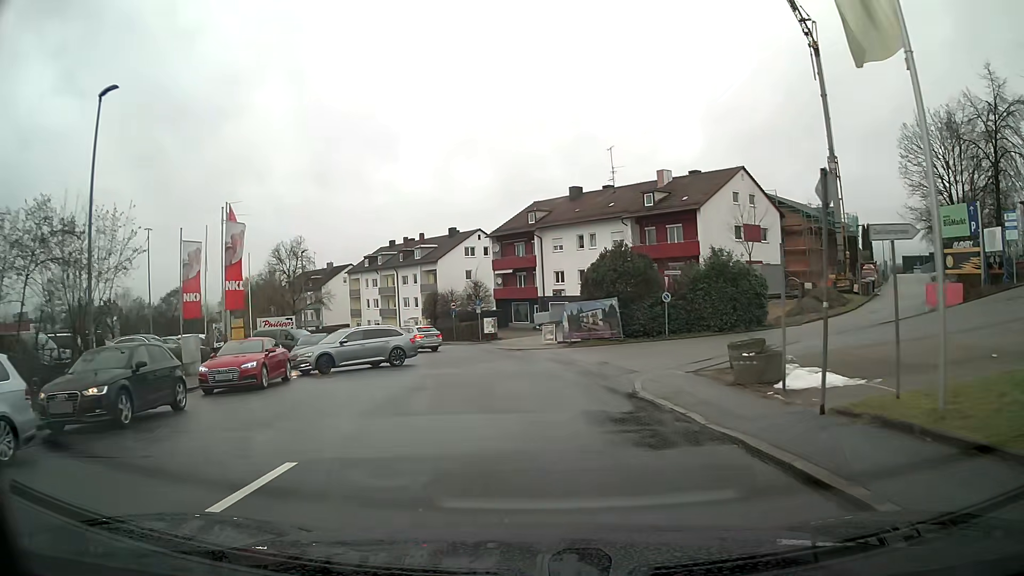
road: residential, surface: asphalt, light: Day
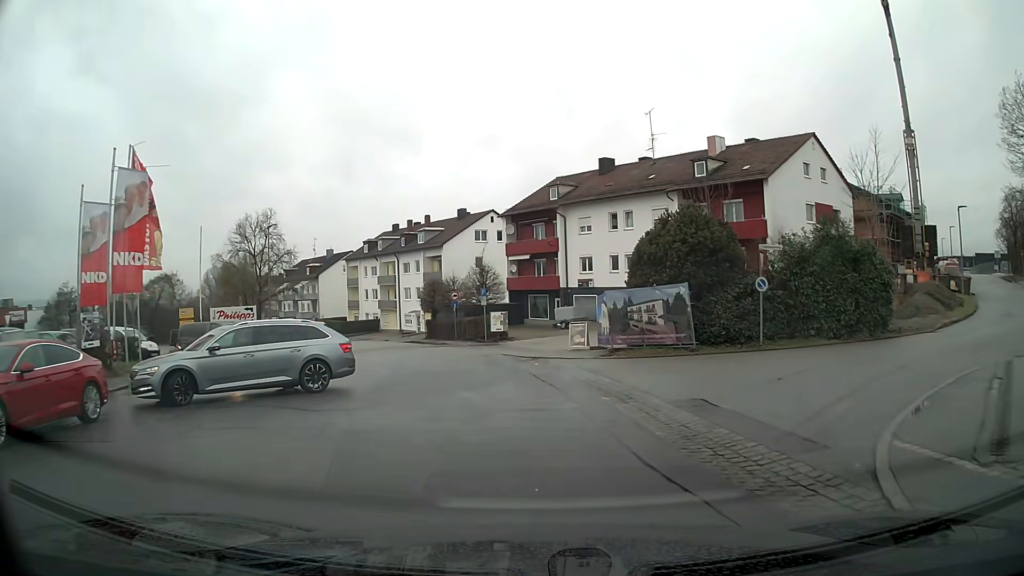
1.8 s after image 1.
(-0.1, +10.8) m; -1°
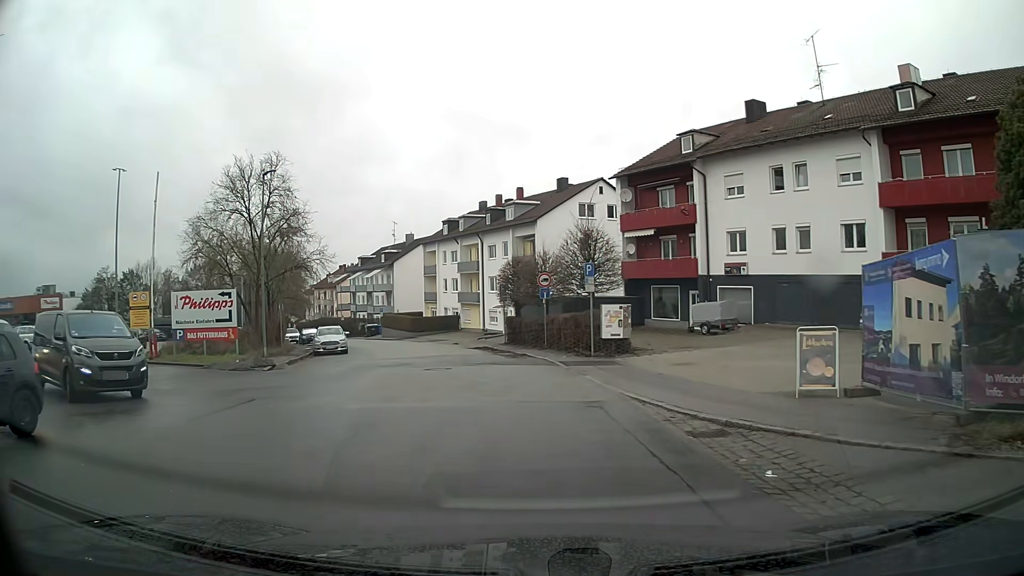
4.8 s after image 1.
(-1.1, +15.2) m; -10°
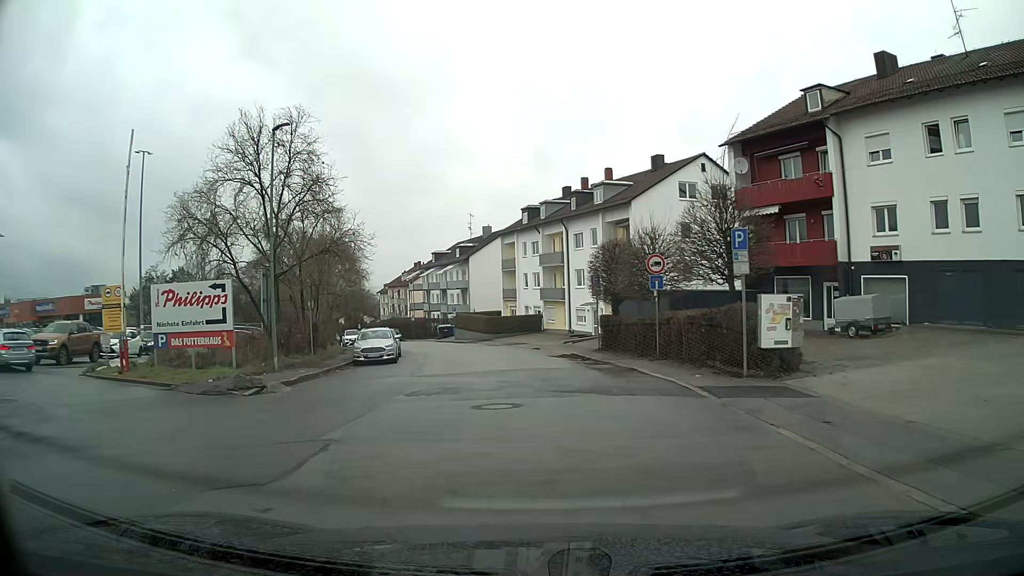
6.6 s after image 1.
(-0.5, +7.7) m; -8°
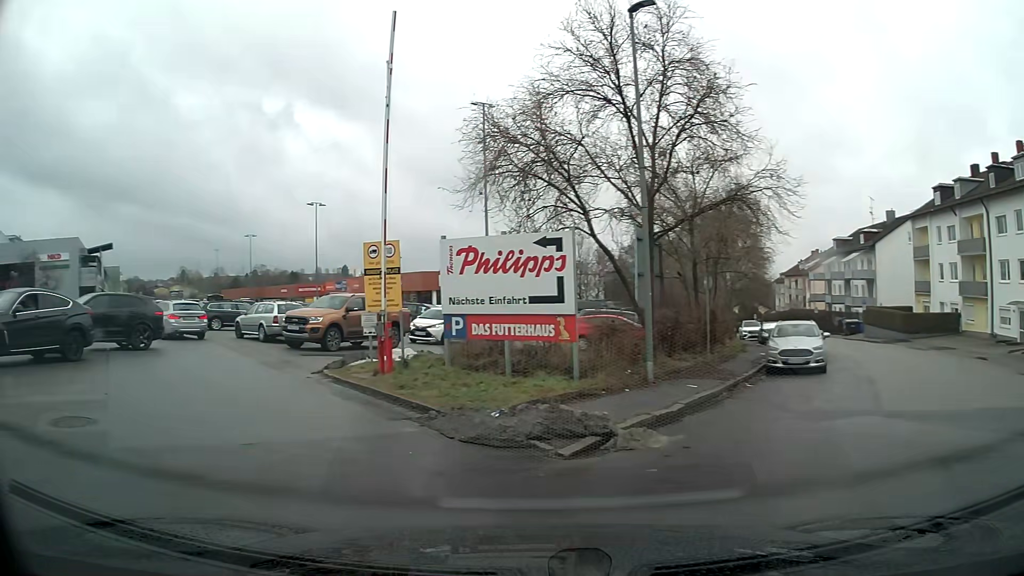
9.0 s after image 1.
(-2.1, +8.1) m; -35°
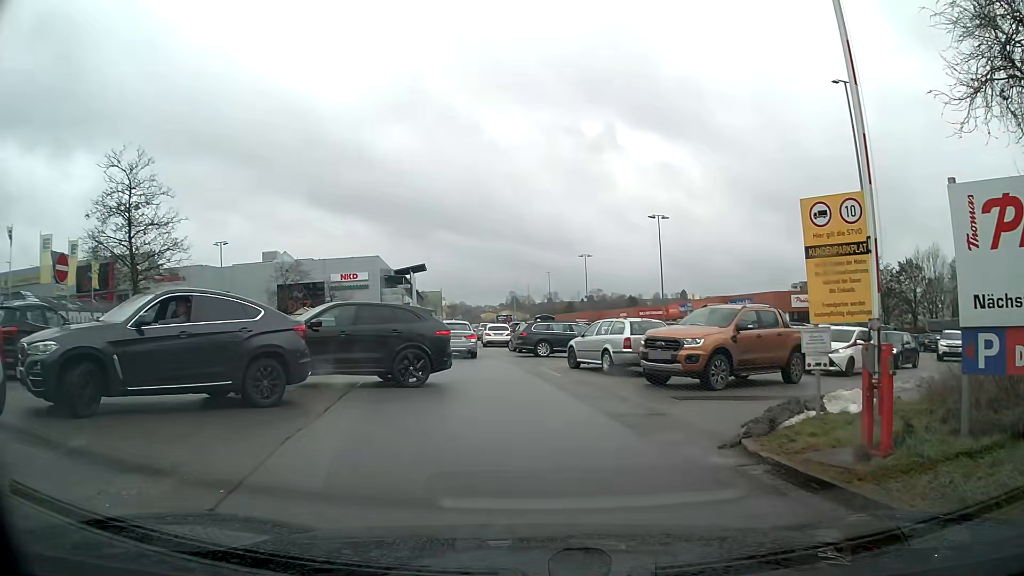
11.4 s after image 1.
(-1.8, +6.8) m; -24°
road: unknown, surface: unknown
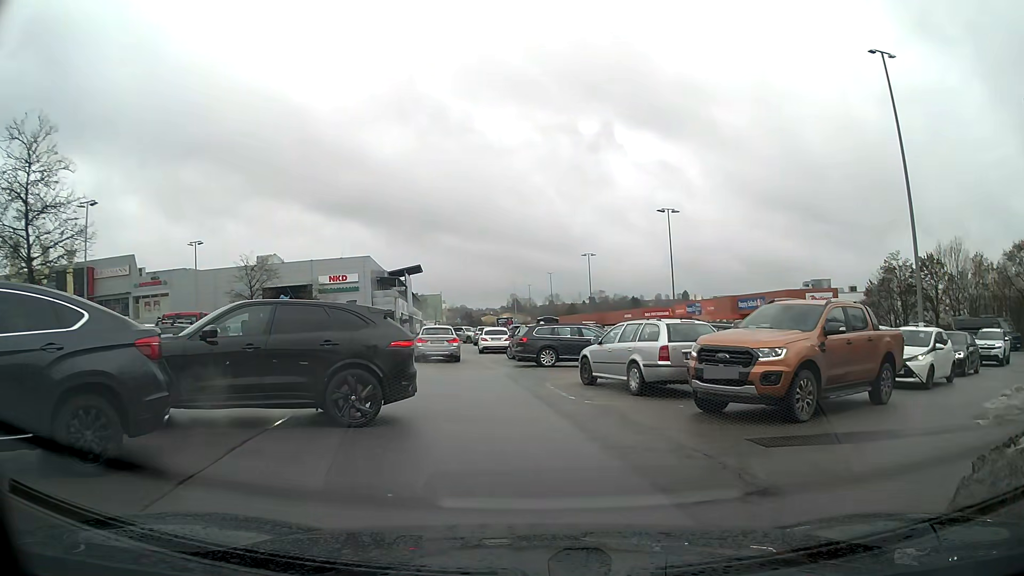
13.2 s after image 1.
(0.0, +4.5) m; 0°
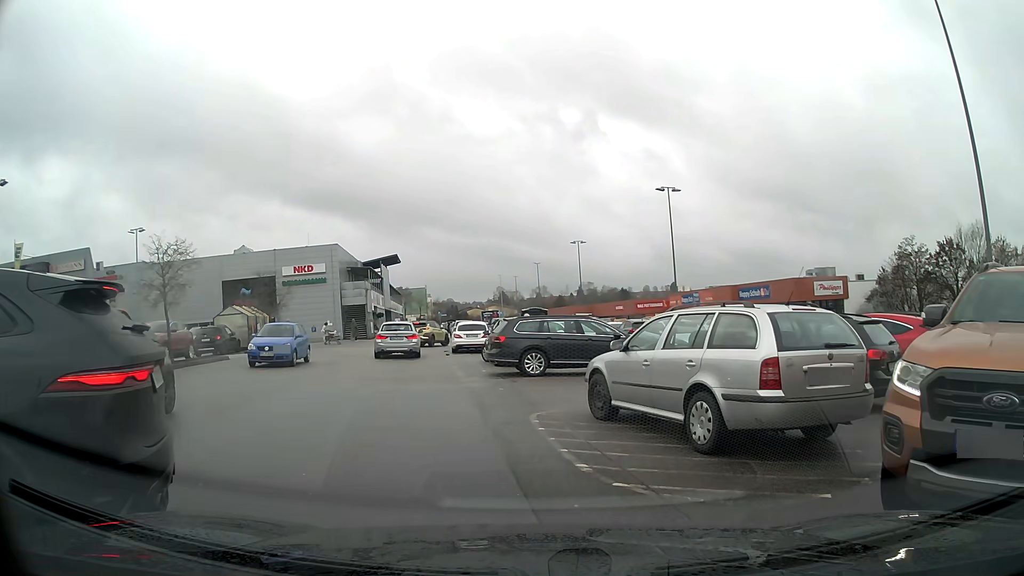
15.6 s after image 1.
(0.0, +6.3) m; 0°
(-2, +10) (-4, +19) (-6, +29) (-7, +39) (-1, +45) (+9, +47) (+19, +48) (+23, +57) (+22, +67) (+22, +77) m
